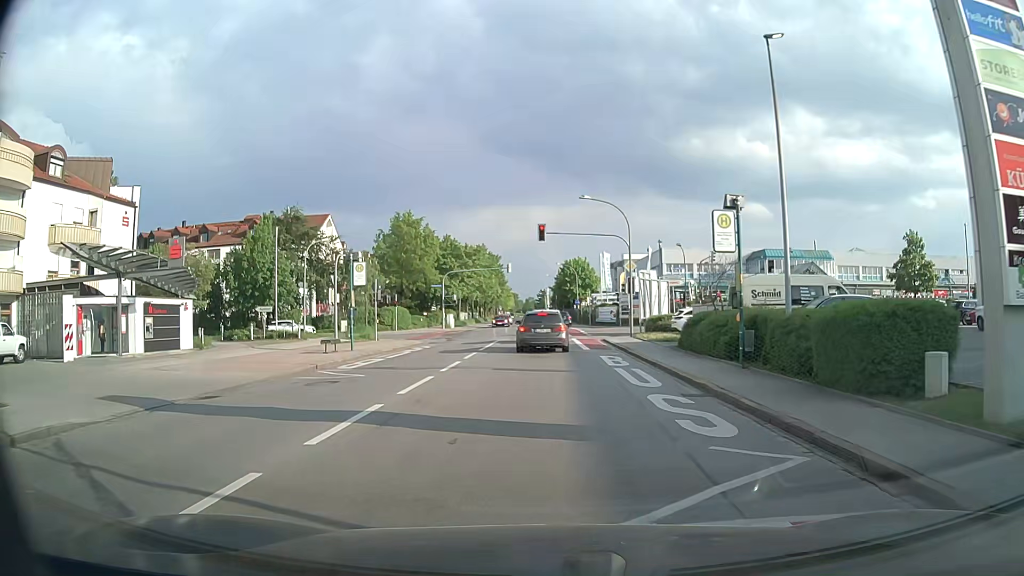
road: tertiary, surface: asphalt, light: Day
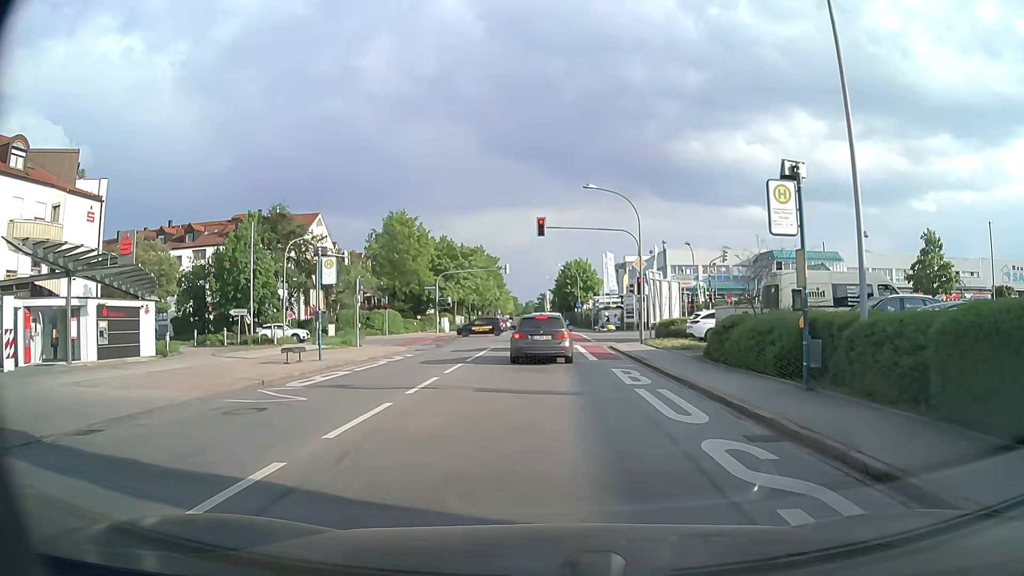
(0.0, +3.8) m; 0°
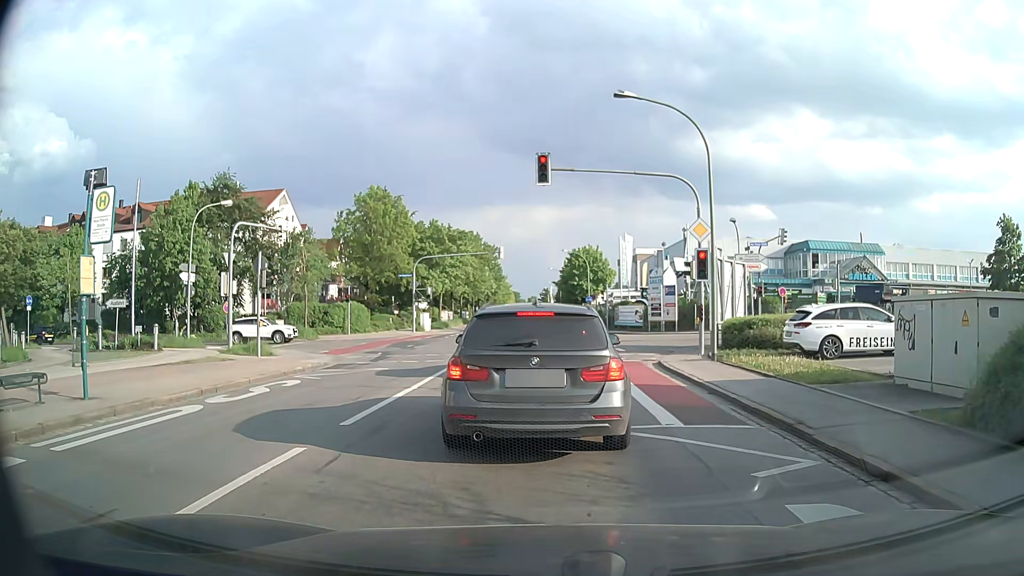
(+0.1, +12.6) m; 0°
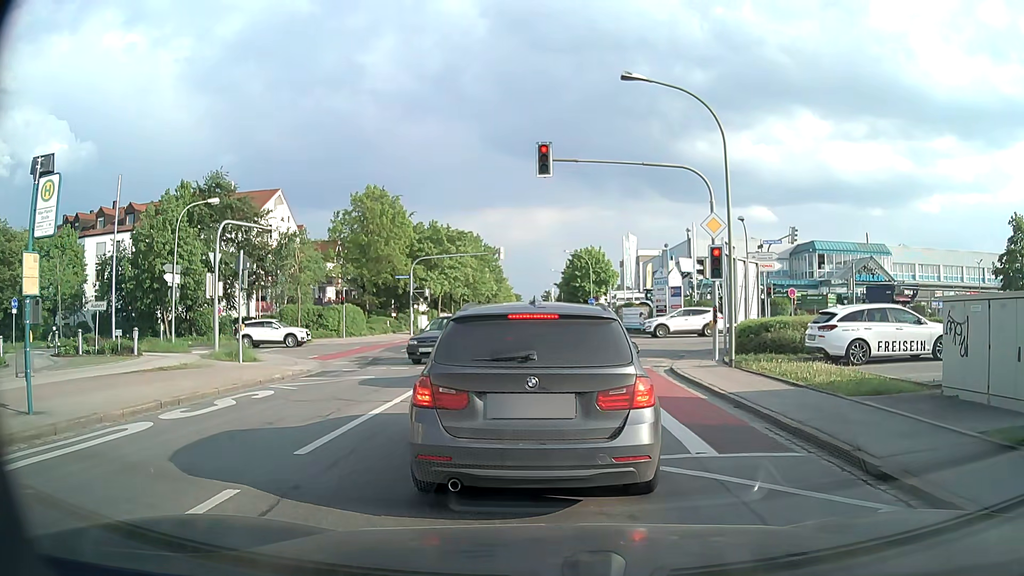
(0.0, +1.4) m; -1°
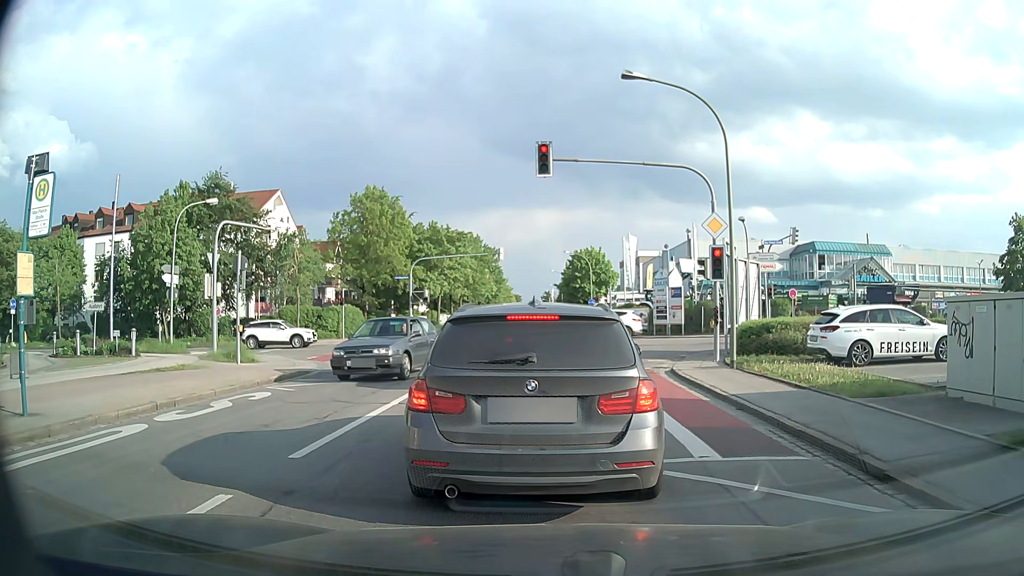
(0.0, +0.2) m; 0°
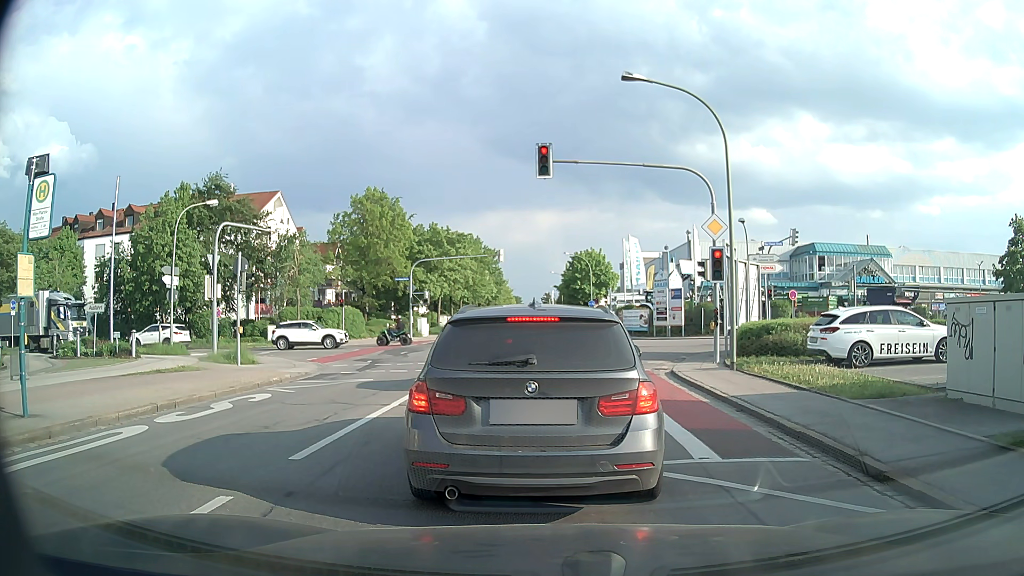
(0.0, +0.1) m; 0°
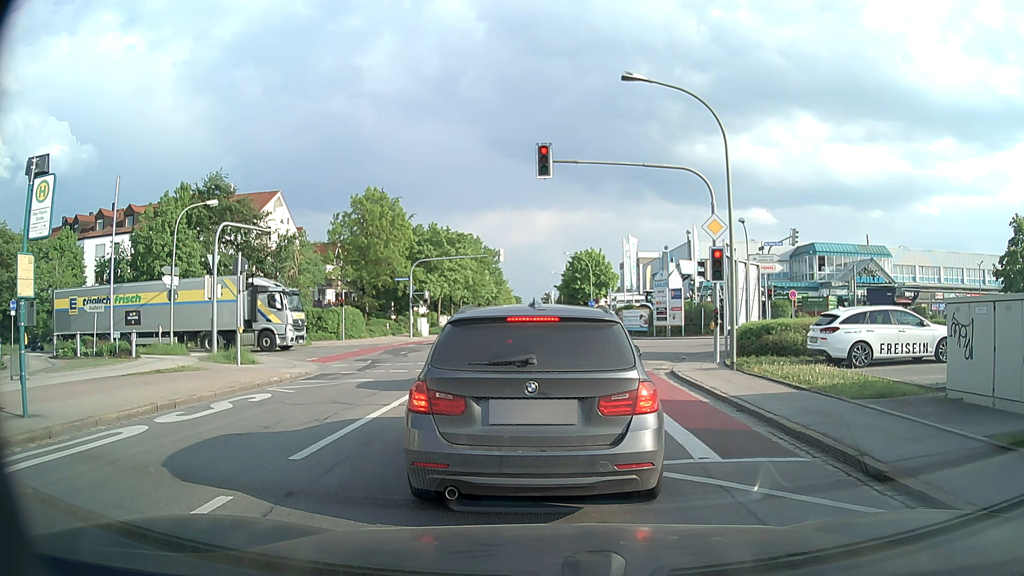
(0.0, 0.0) m; 0°
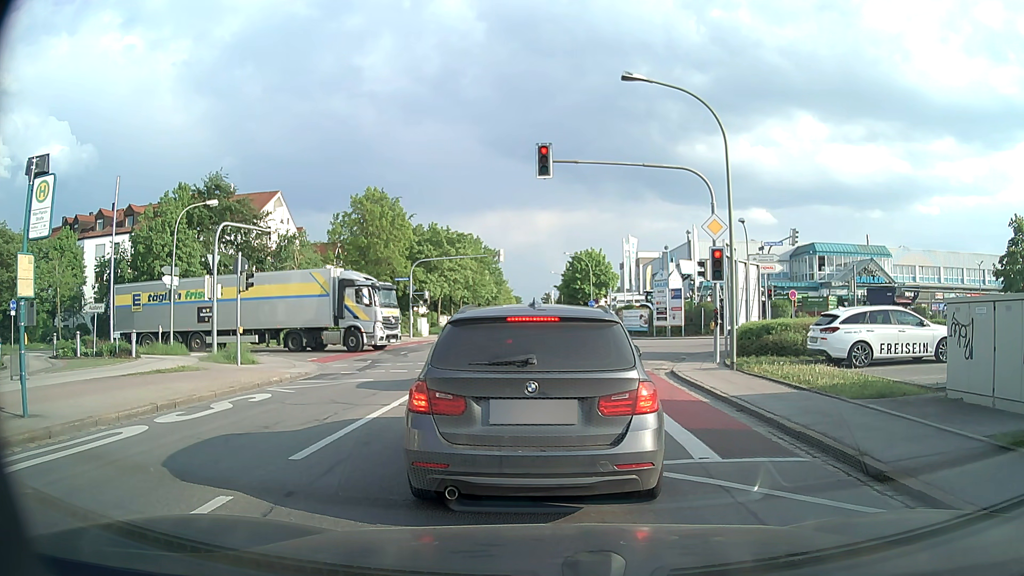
(0.0, 0.0) m; 0°
(0, +10) (0, +20) (0, +30) (0, +40) (0, +50) (0, +60) (0, +70) (0, +80) (0, +90) (0, +100) m
